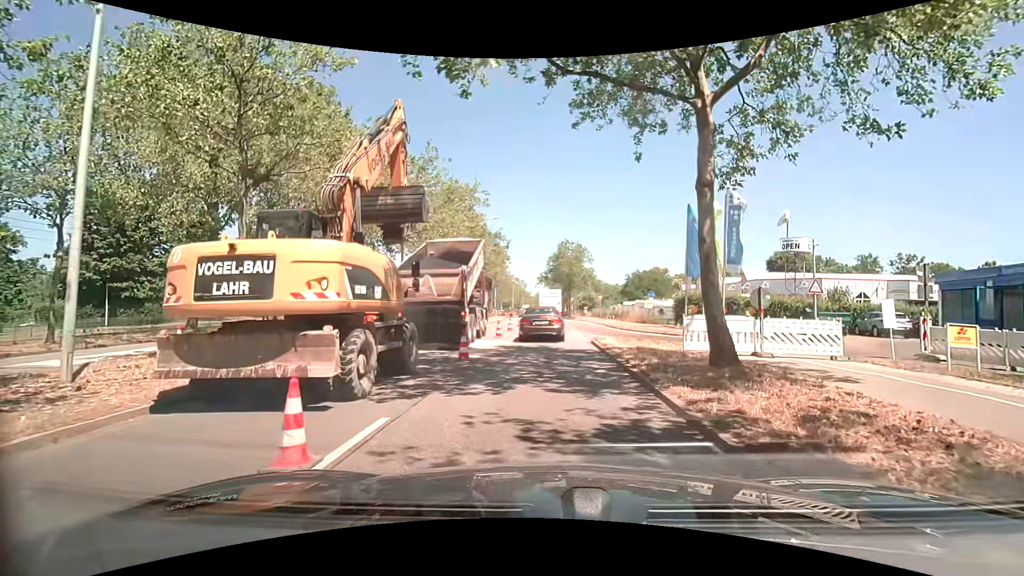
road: primary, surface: asphalt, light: Day
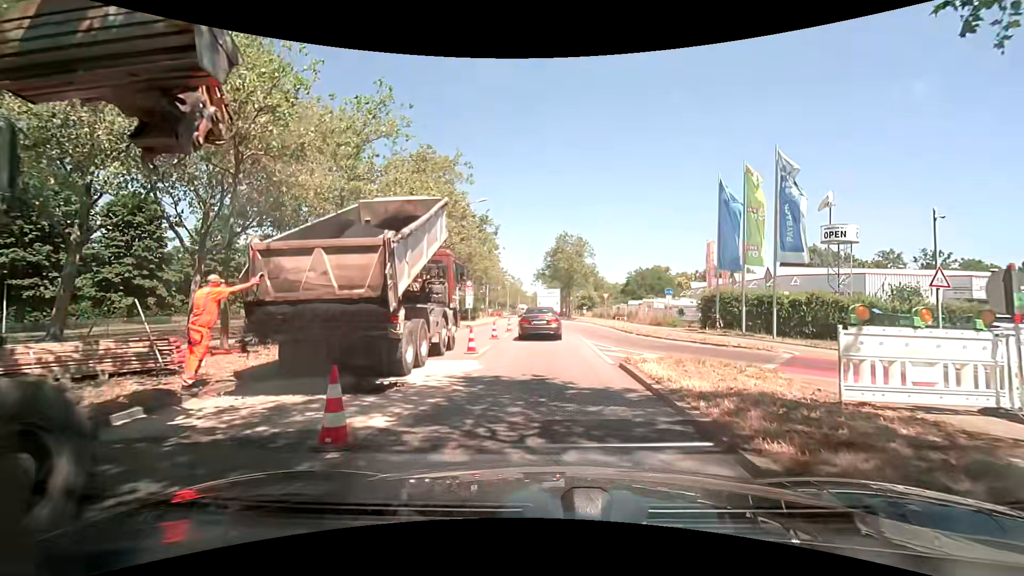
(0.0, +7.8) m; 0°
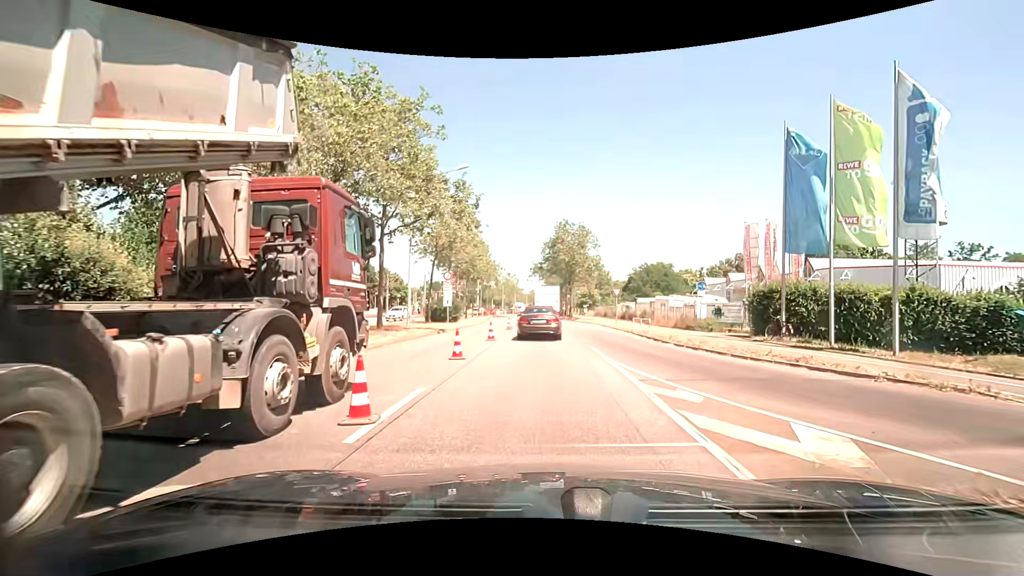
(0.0, +8.8) m; +1°
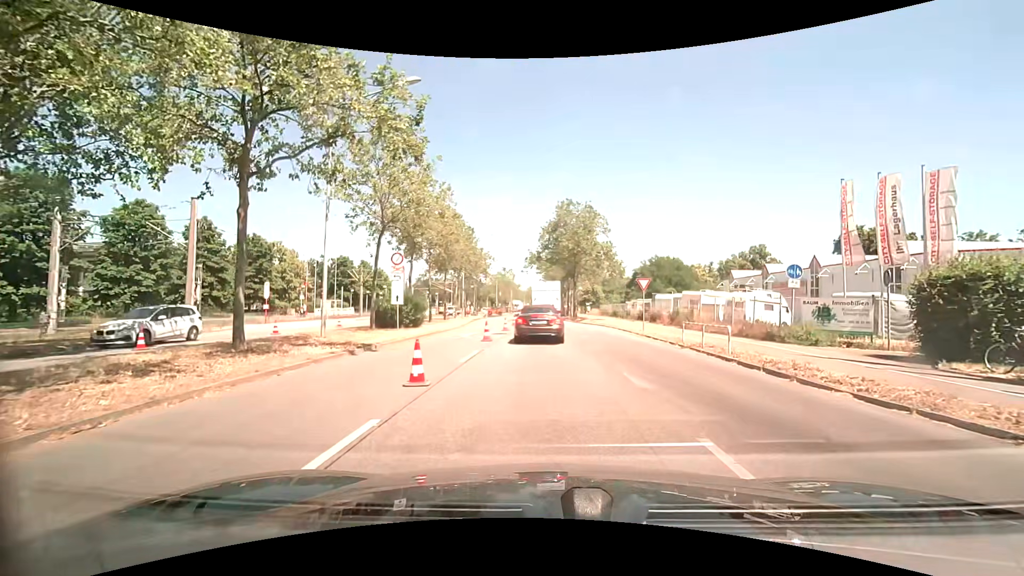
(0.0, +11.4) m; 0°
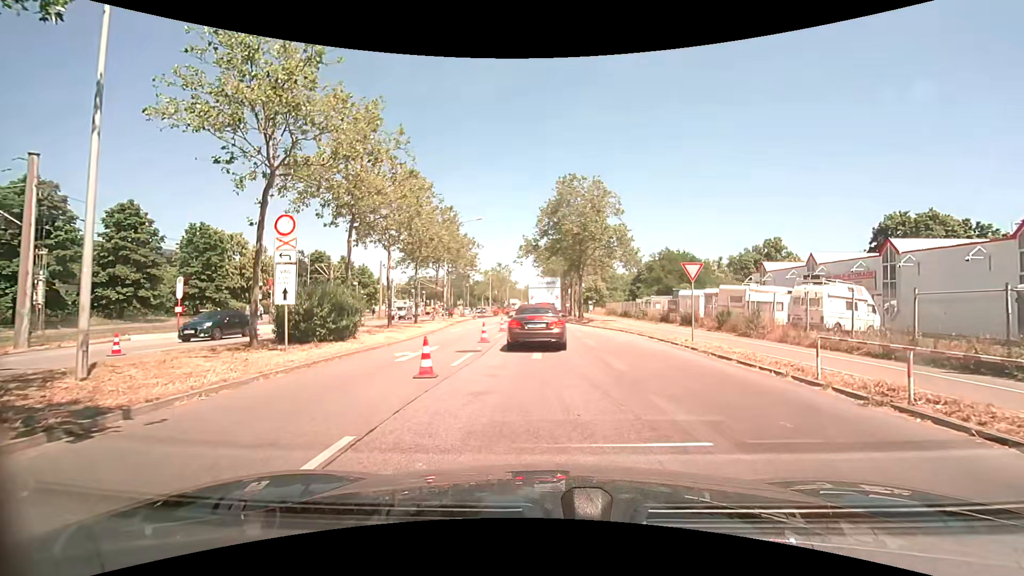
(0.0, +9.7) m; 0°
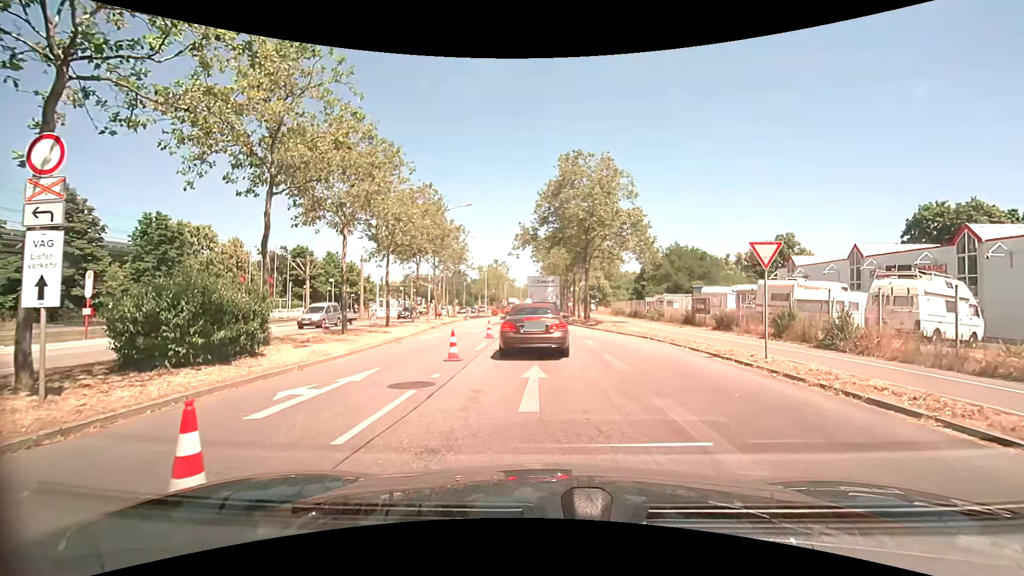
(0.0, +6.3) m; 0°
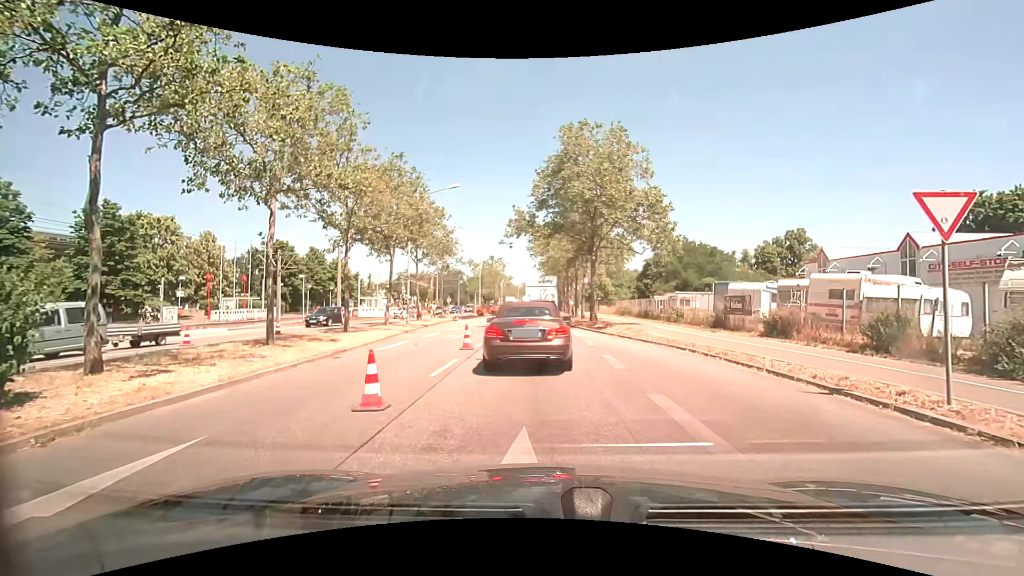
(0.0, +5.8) m; +1°
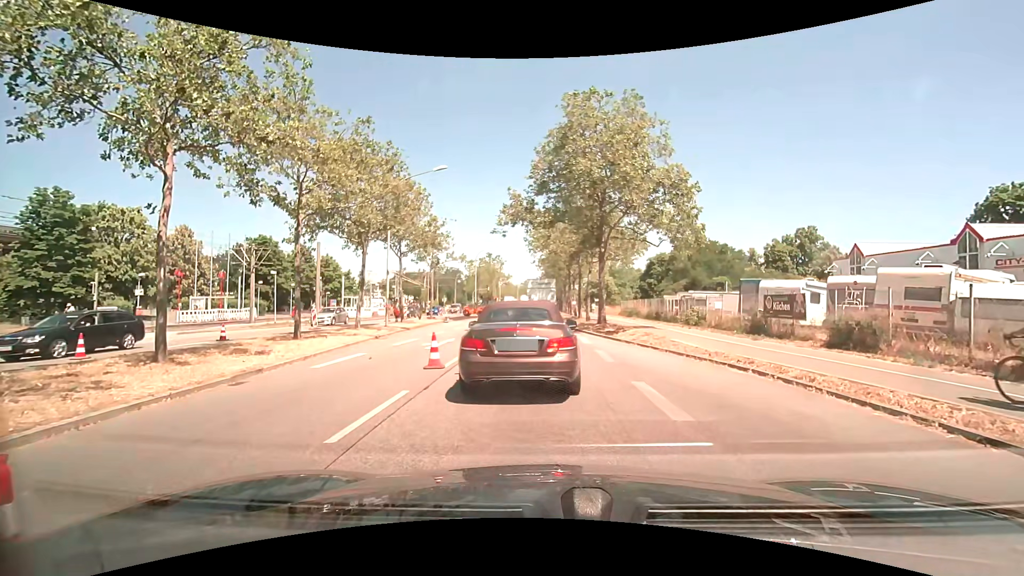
(-0.1, +4.4) m; -1°
(0, +10) (0, +20) (0, +30) (0, +40) (0, +50) (0, +60) (0, +70) (+1, +80) (+1, +90) (+1, +100) m
